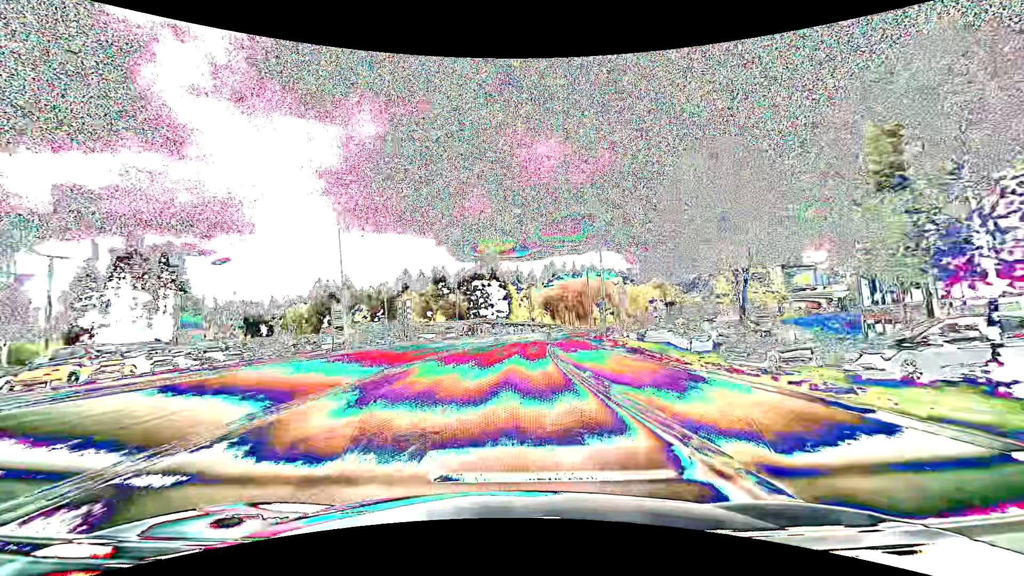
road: secondary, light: Day
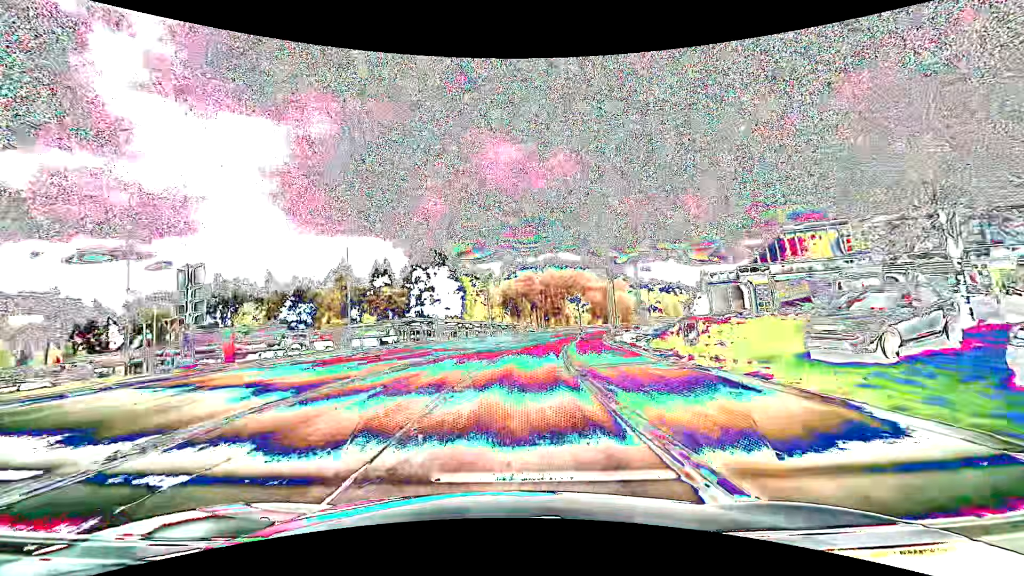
(+1.5, +38.1) m; +5°
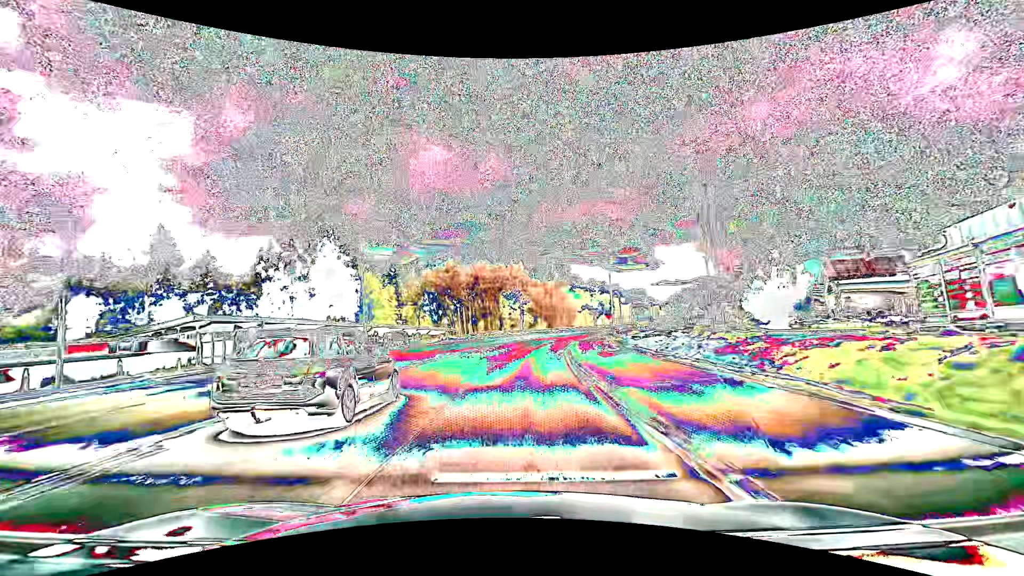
(+2.2, +38.0) m; +8°
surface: asphalt
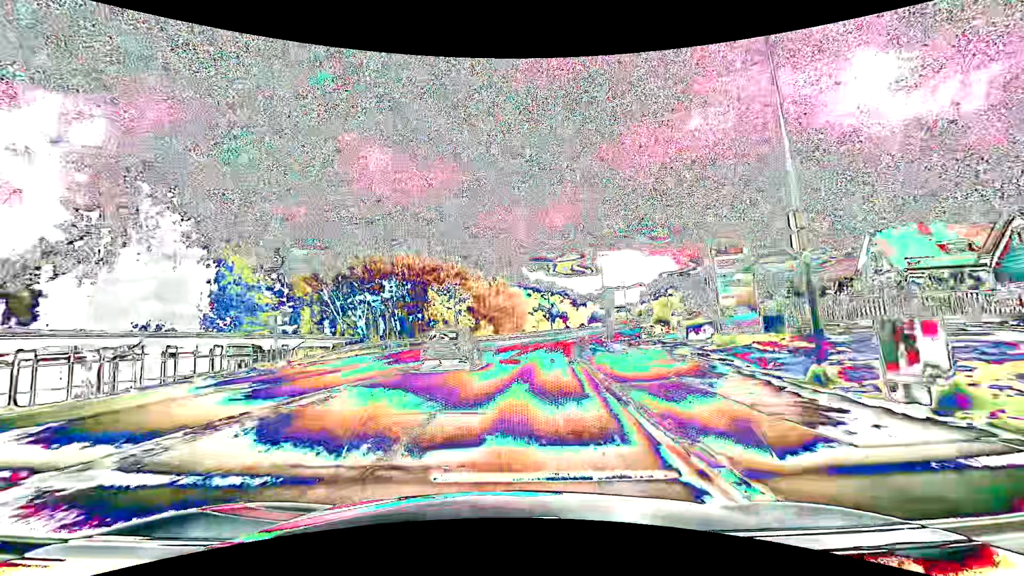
(+1.8, +30.5) m; +6°
(0, +10) (+1, +20) (+2, +30) (+3, +40) (+5, +50) (+7, +59) (+10, +69) (+13, +79) (+16, +88) (+19, +98) m
